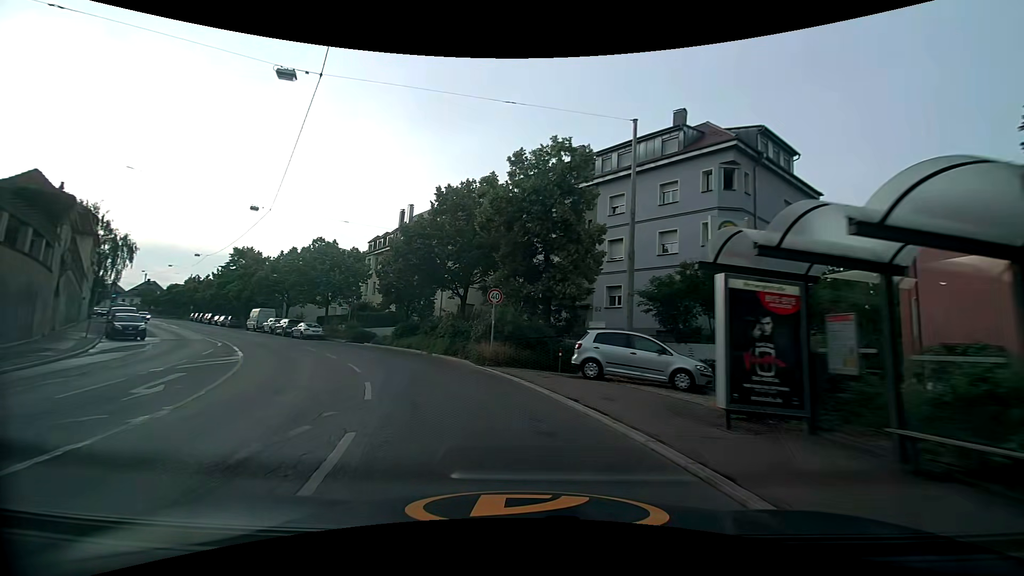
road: secondary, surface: asphalt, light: Day
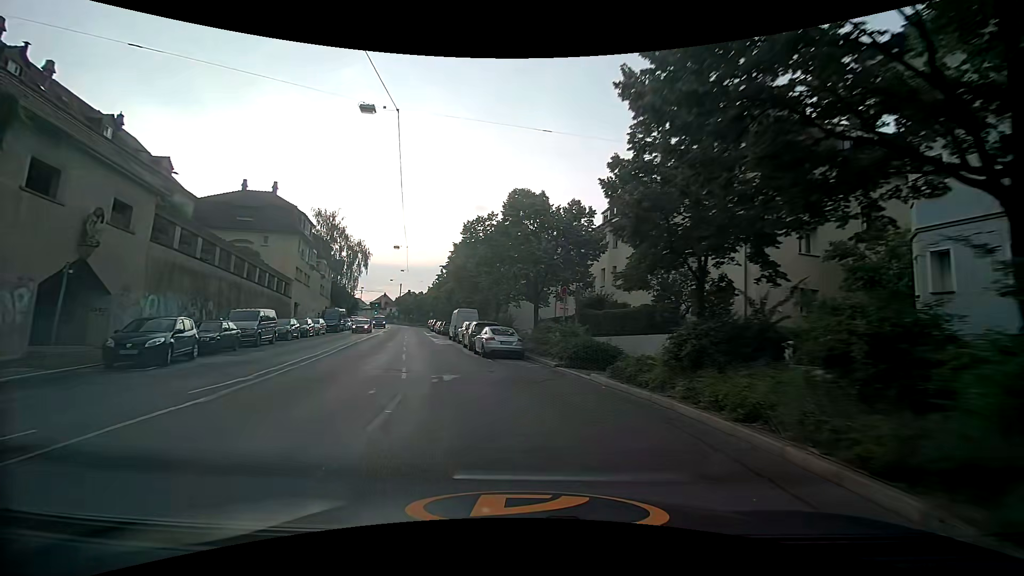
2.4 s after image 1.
(-5.5, +21.5) m; -28°
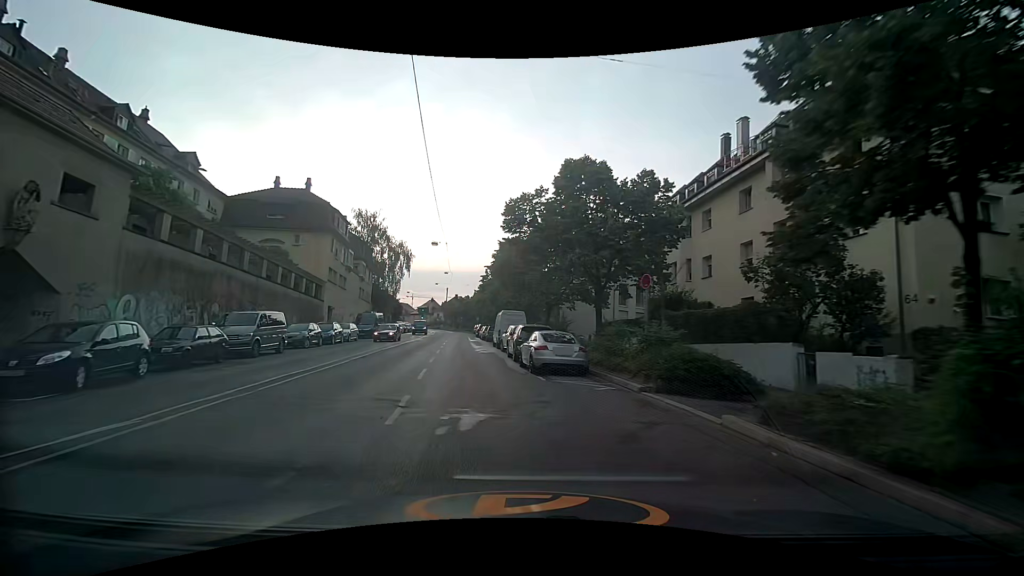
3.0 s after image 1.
(-0.3, +5.7) m; -5°
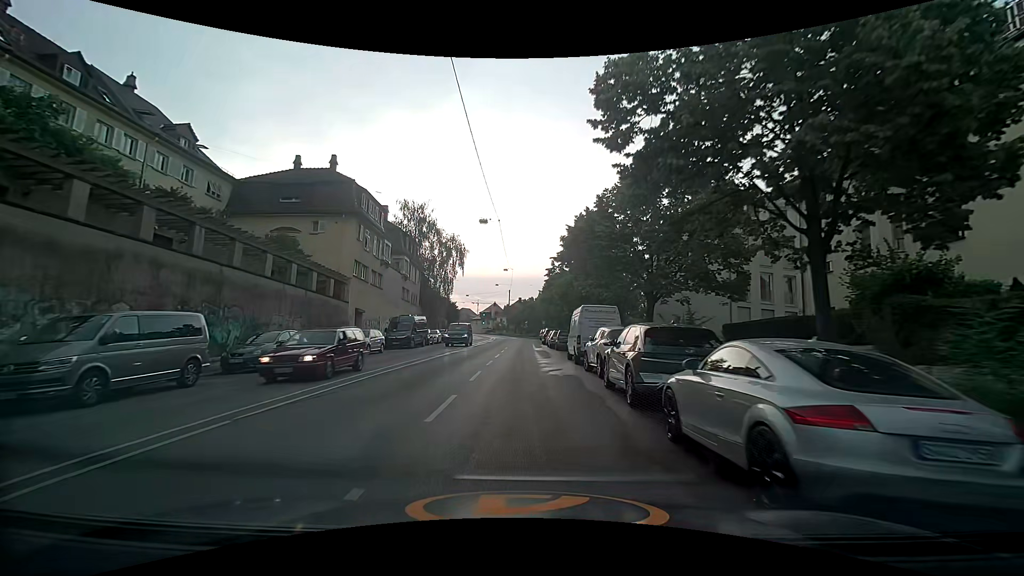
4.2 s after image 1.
(-1.0, +11.7) m; -7°
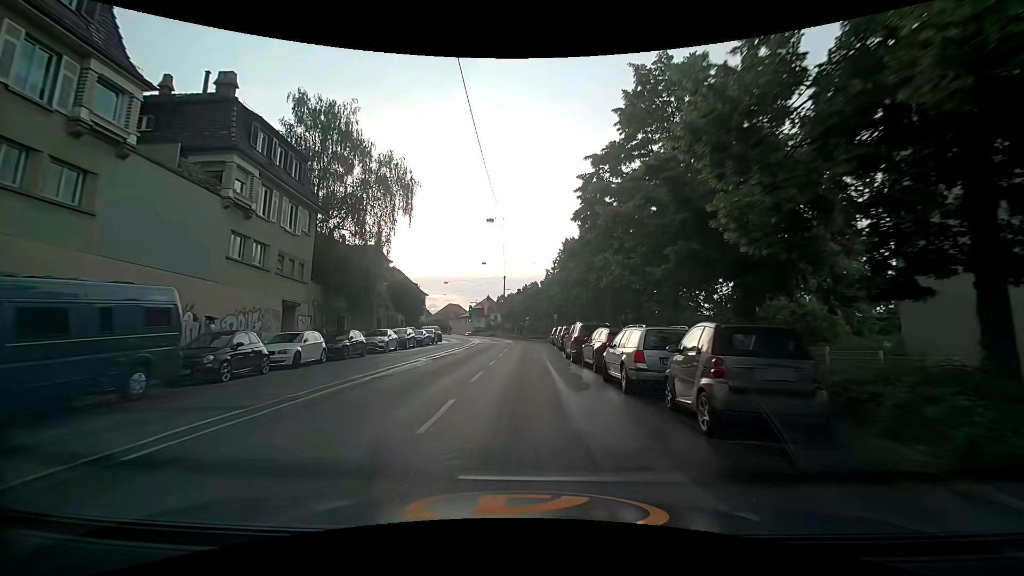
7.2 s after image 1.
(-0.6, +31.1) m; -1°
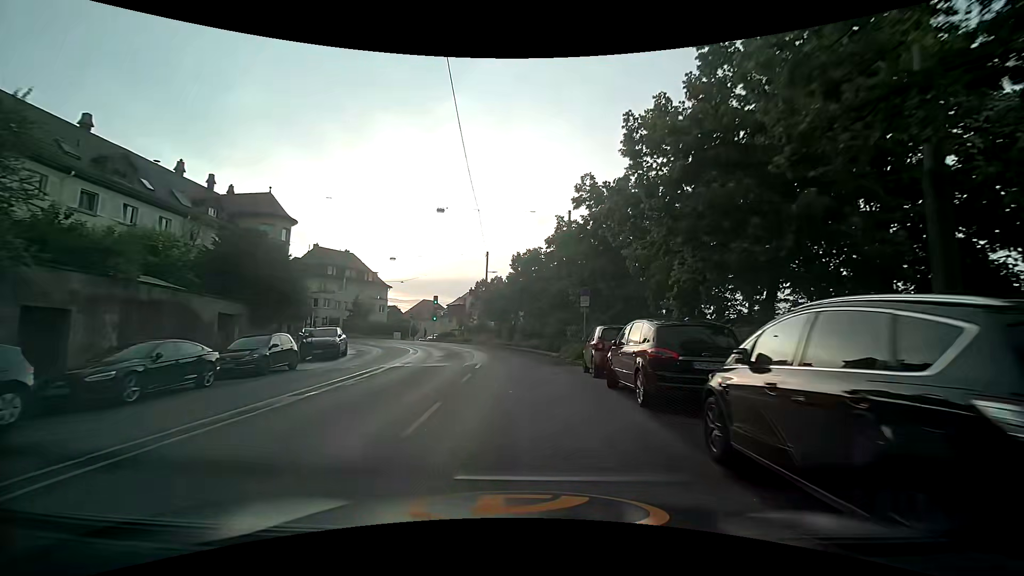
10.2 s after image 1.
(+0.3, +30.3) m; +1°
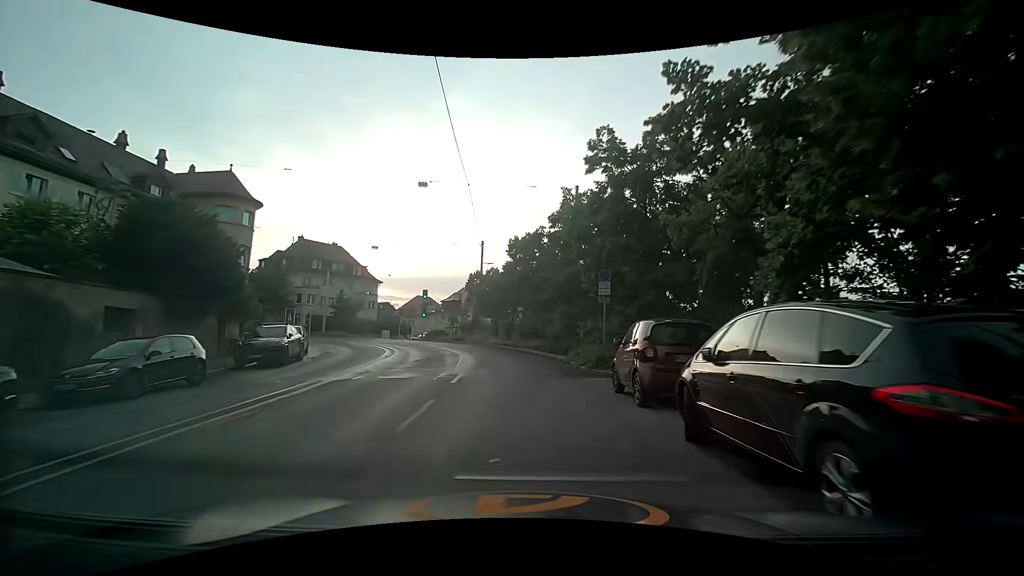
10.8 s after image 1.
(0.0, +5.9) m; -1°
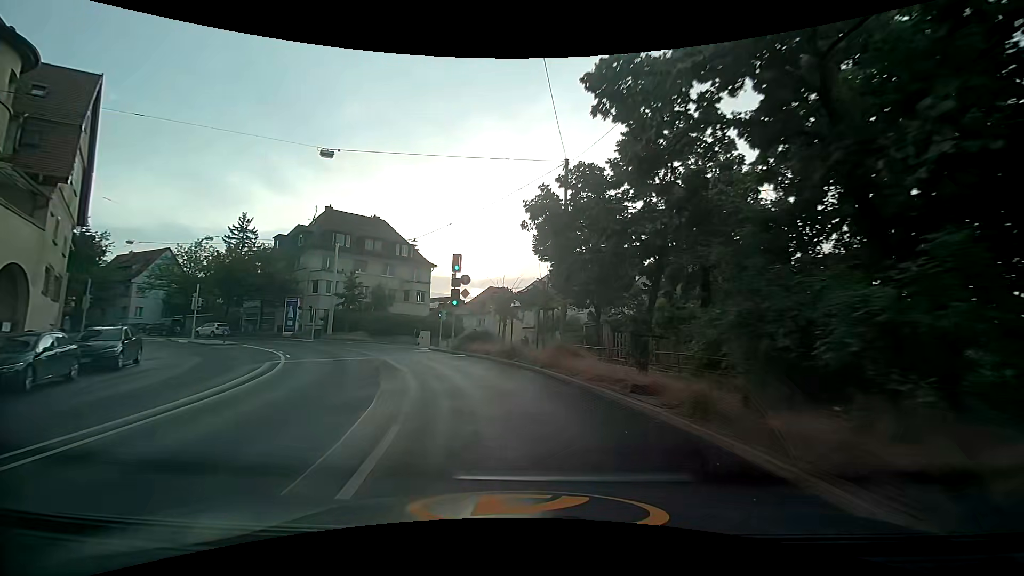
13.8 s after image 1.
(-1.5, +26.8) m; -11°
(-1, +10) (-3, +20) (-7, +29) (-13, +37) (-21, +43) (-30, +48) (-39, +52) (-48, +55) (-57, +59) (-67, +63) m
